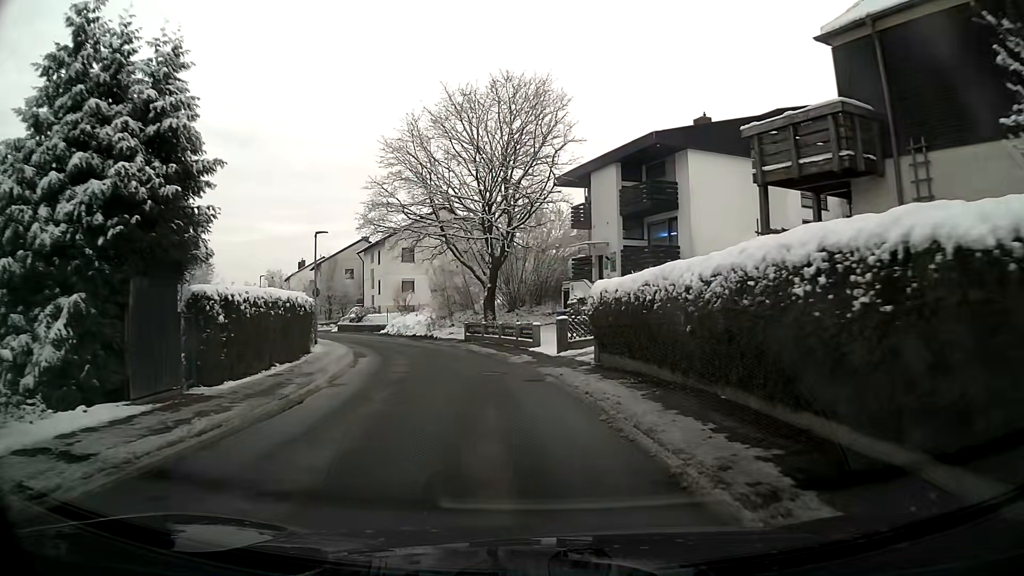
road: residential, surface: asphalt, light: Day
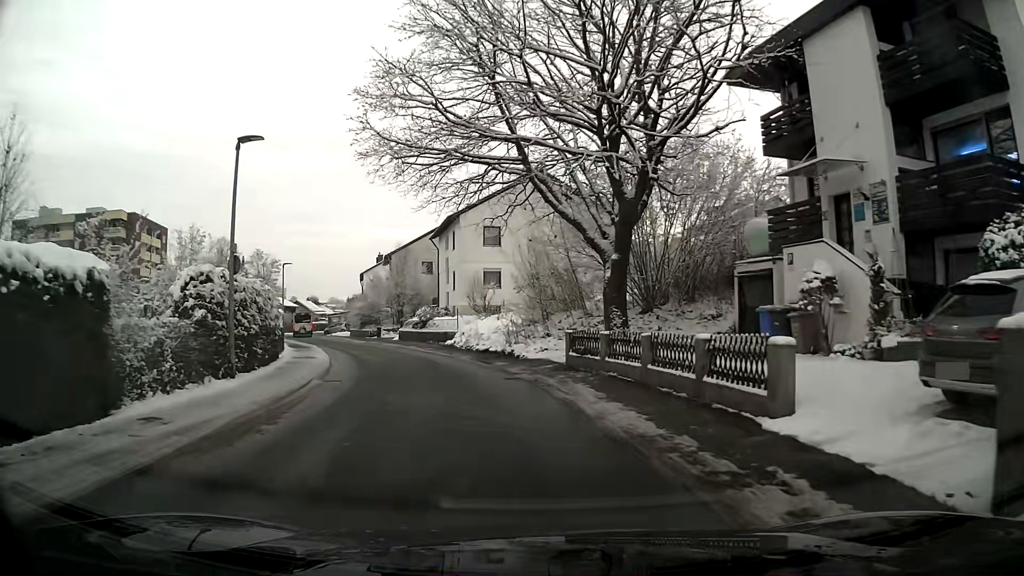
(-1.4, +17.5) m; -10°
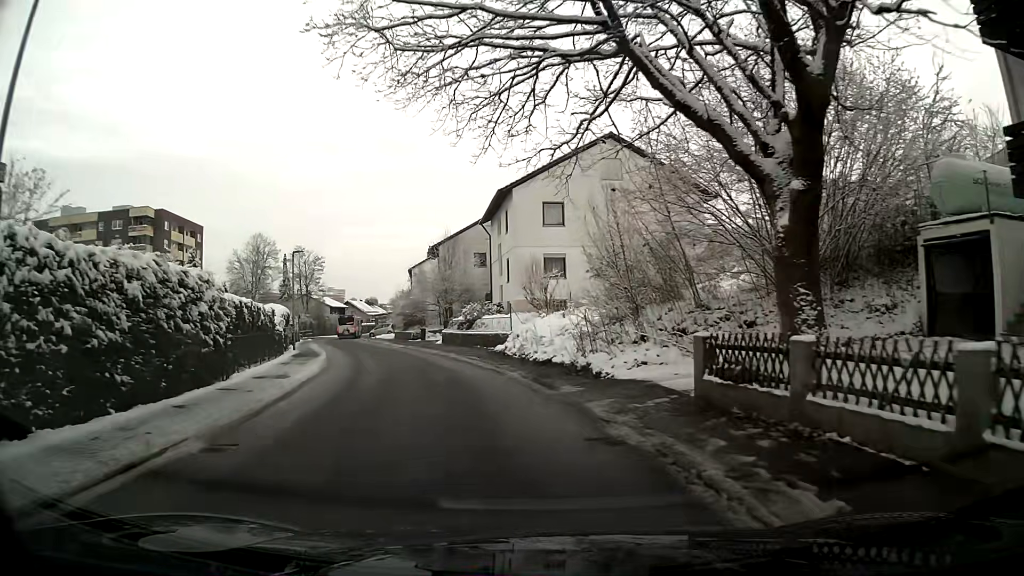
(-0.4, +8.9) m; -6°
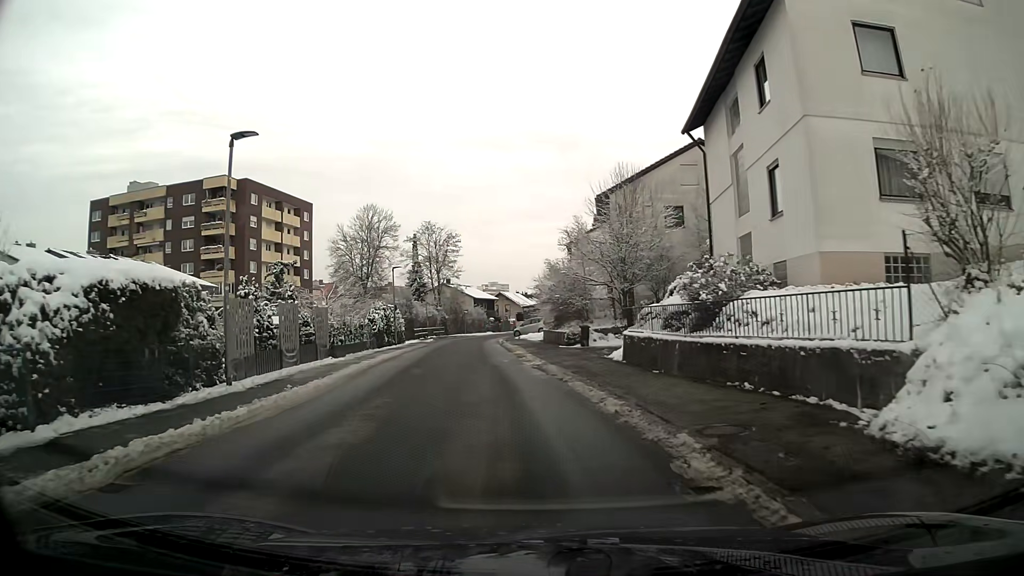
(-2.9, +22.6) m; -13°
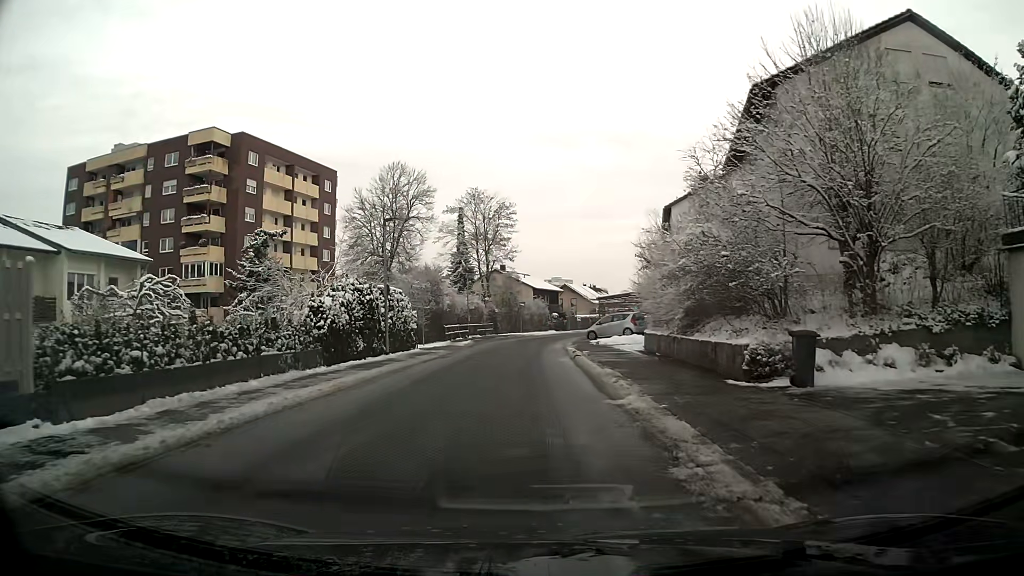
(-1.0, +18.9) m; -5°
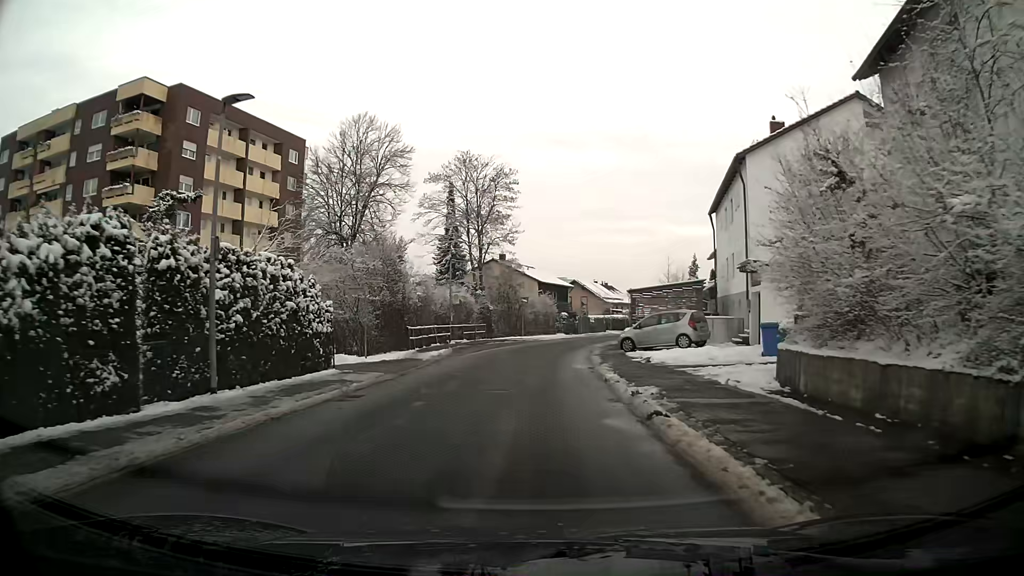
(0.0, +14.4) m; 0°
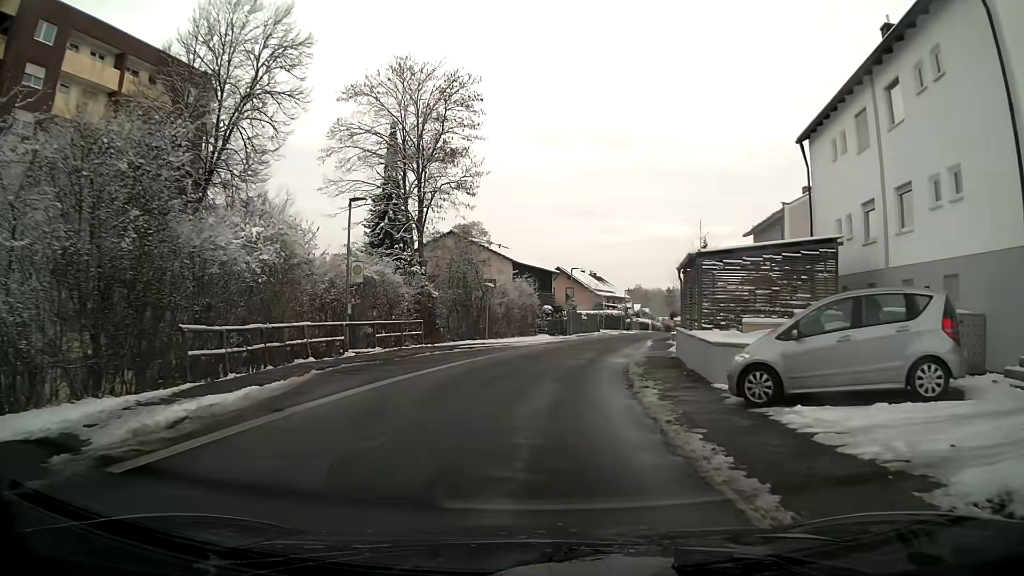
(+0.3, +18.7) m; +2°
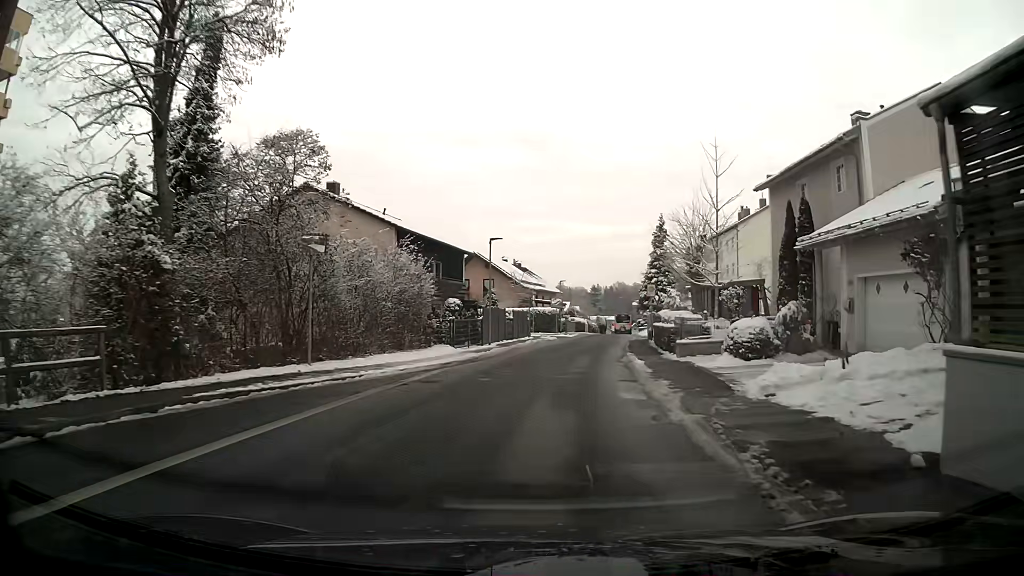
(+1.0, +18.5) m; +7°
